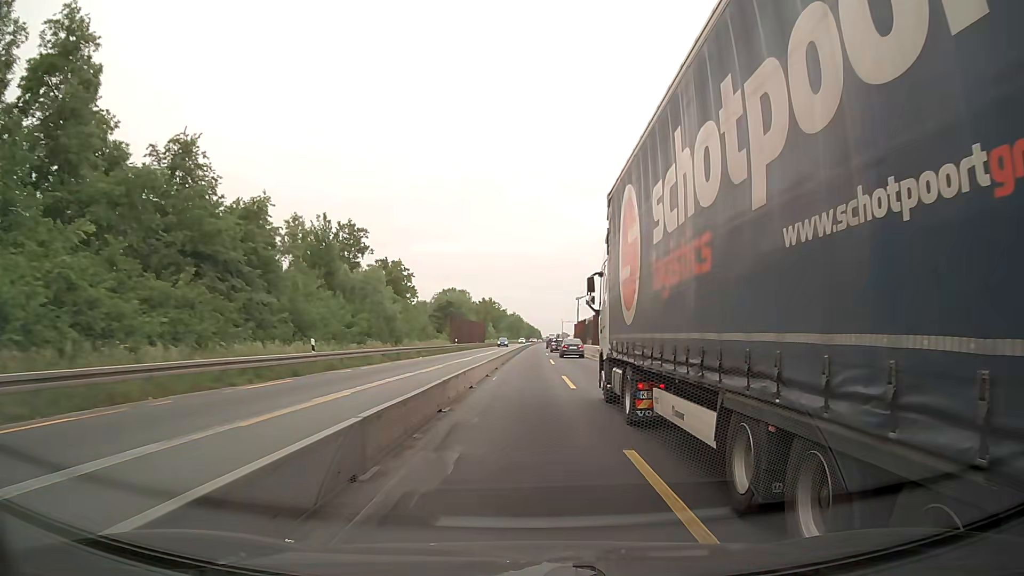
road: motorway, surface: concrete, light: Day
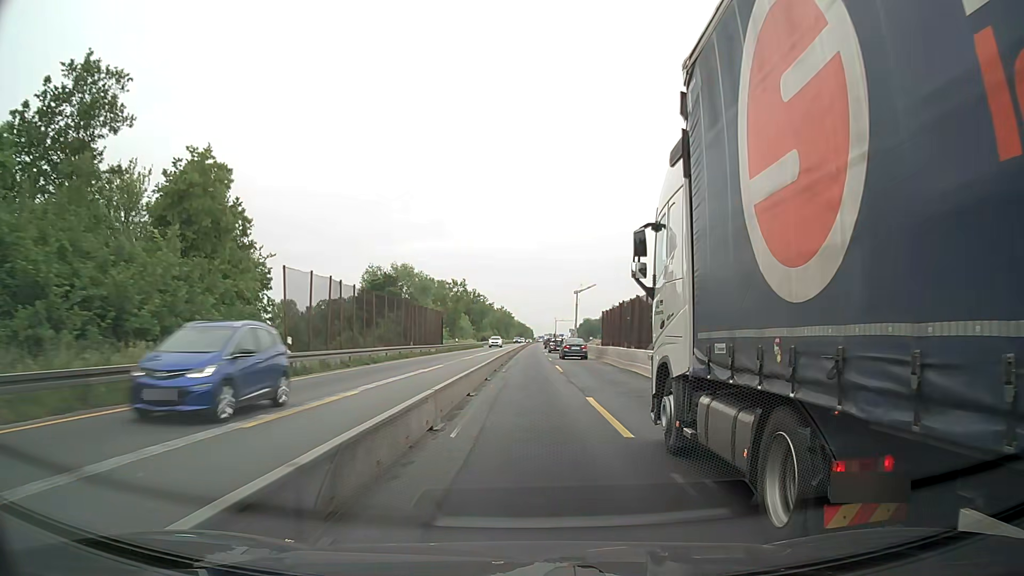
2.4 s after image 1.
(+0.2, +50.7) m; +1°
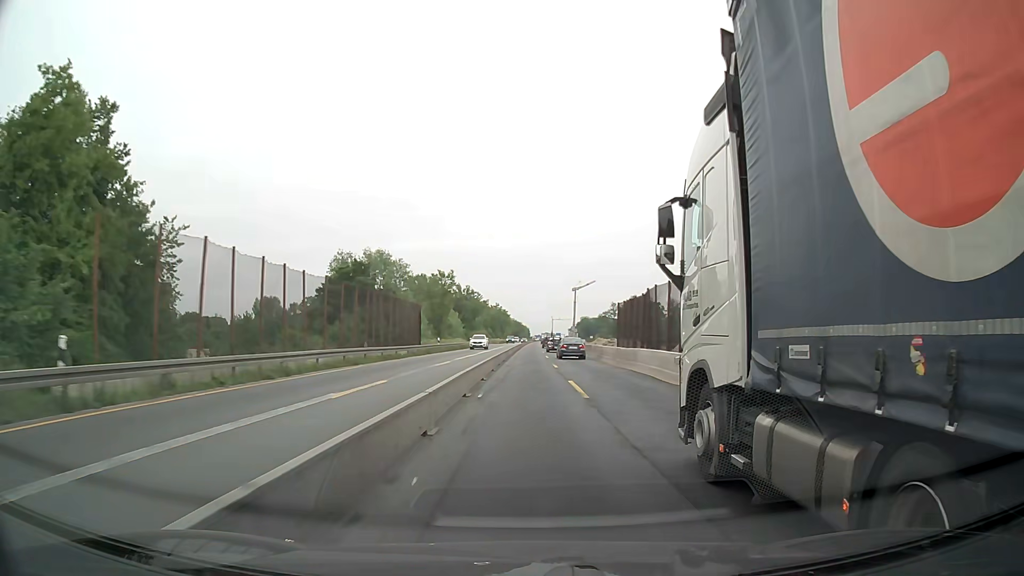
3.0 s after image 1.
(+0.1, +12.7) m; 0°
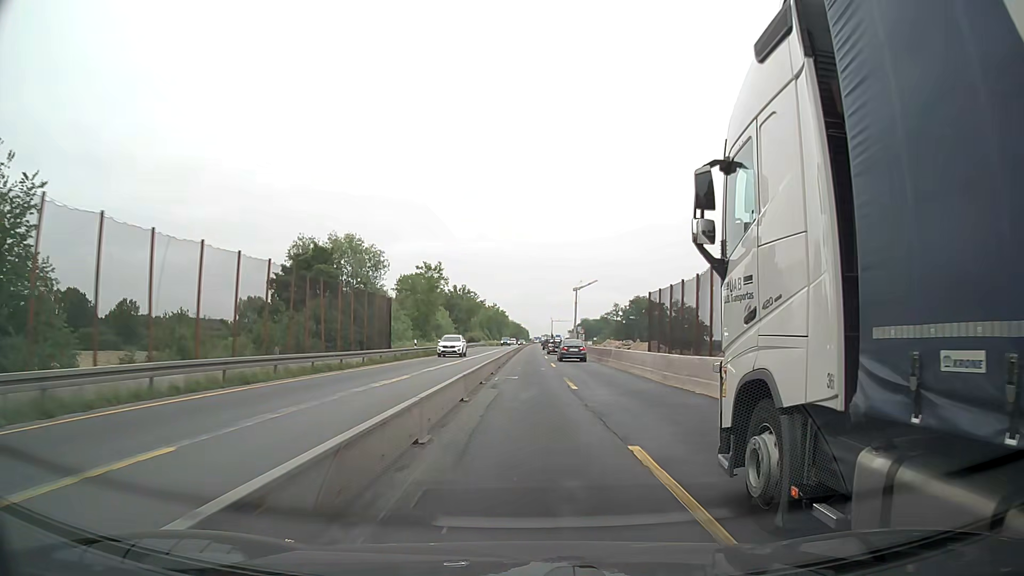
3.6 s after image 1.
(0.0, +12.6) m; 0°
